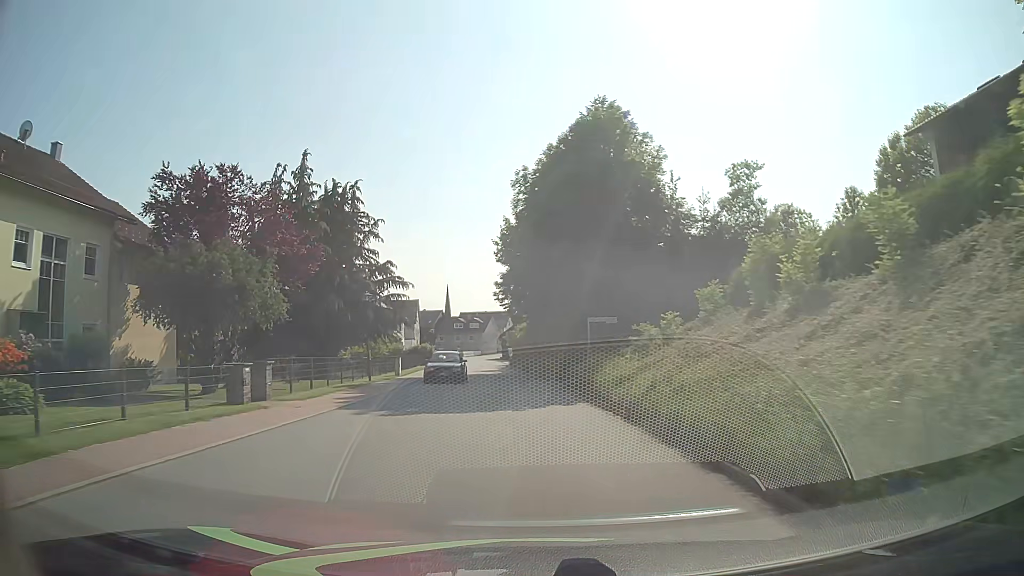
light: Day
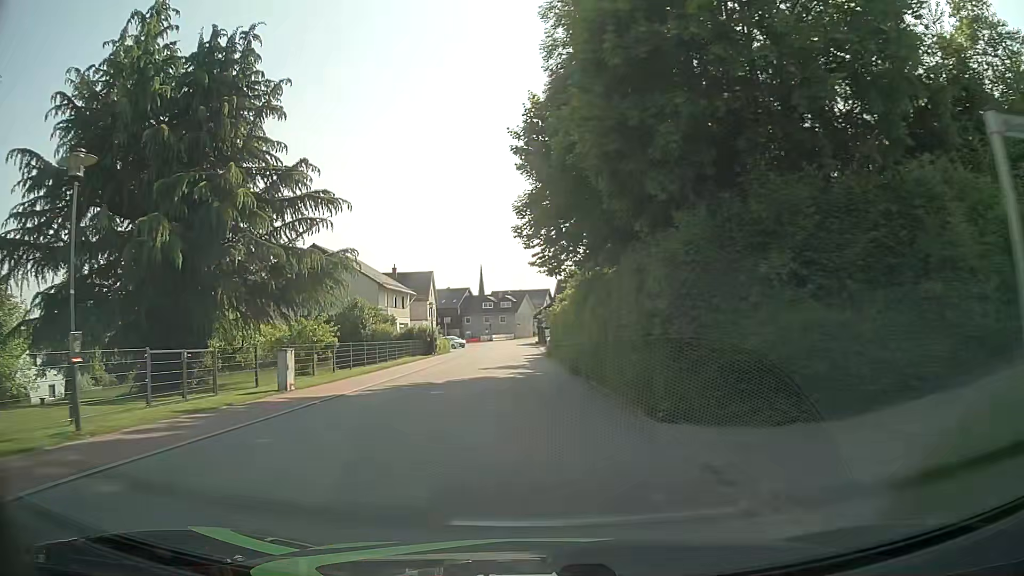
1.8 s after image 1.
(-0.6, +21.7) m; -3°
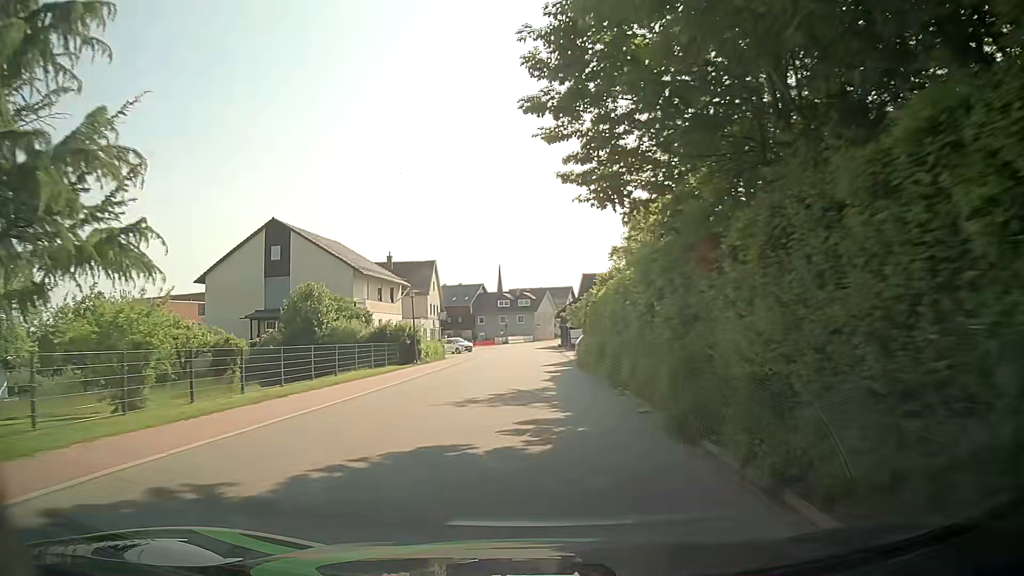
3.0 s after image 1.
(-0.3, +14.9) m; -2°
(0, +10) (0, +20) (0, +30) (0, +40) (0, +50) (0, +60) (0, +70) (+1, +80) (+1, +90) (+2, +100) m
